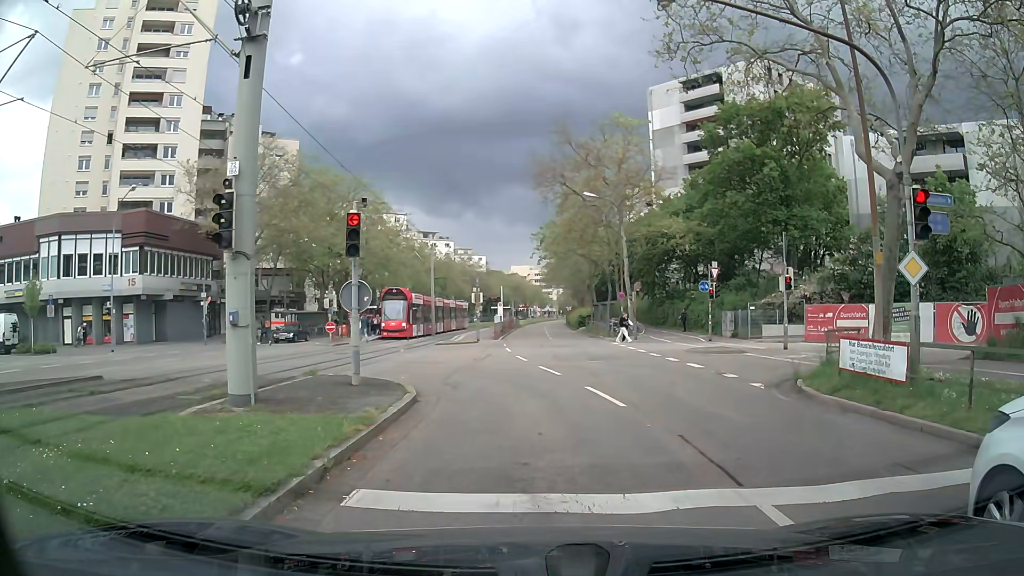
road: tertiary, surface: asphalt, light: Day
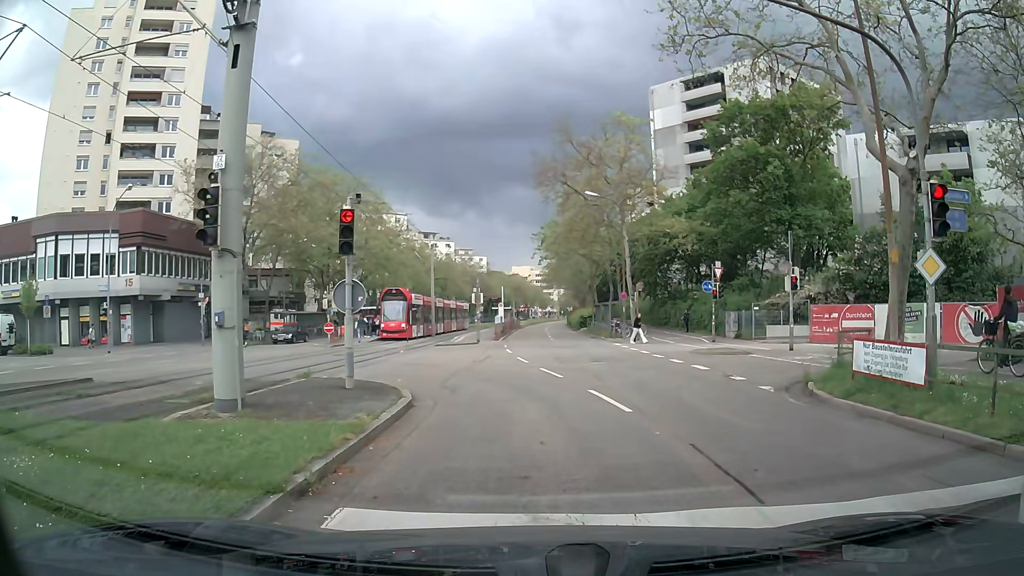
(0.0, +0.5) m; 0°
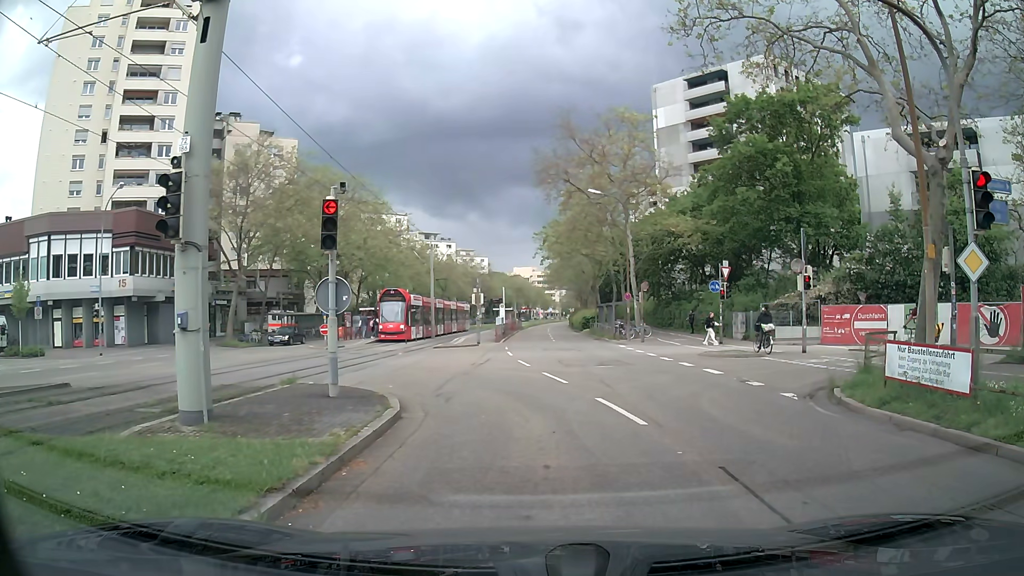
(0.0, +1.2) m; 0°
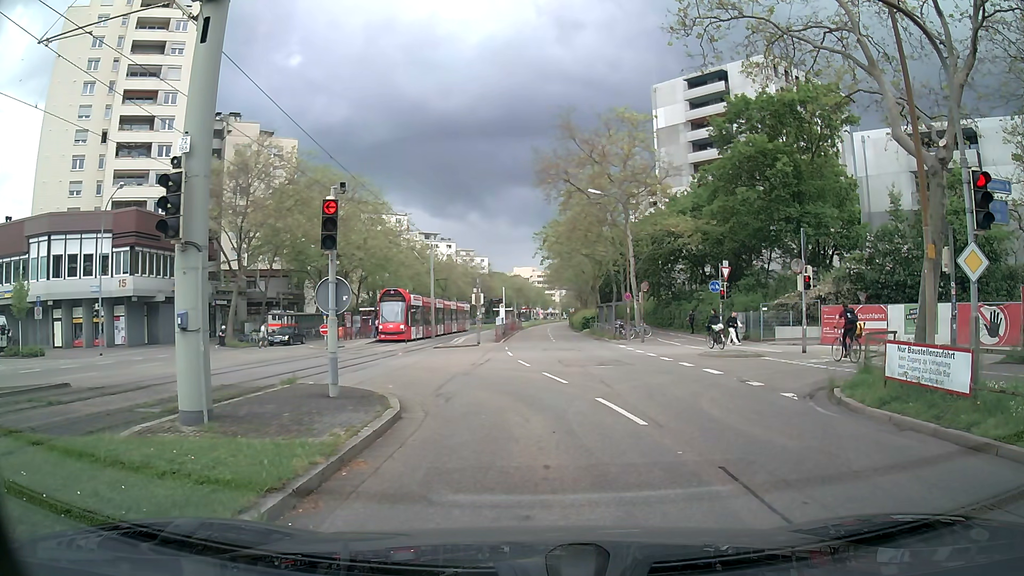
(0.0, 0.0) m; 0°
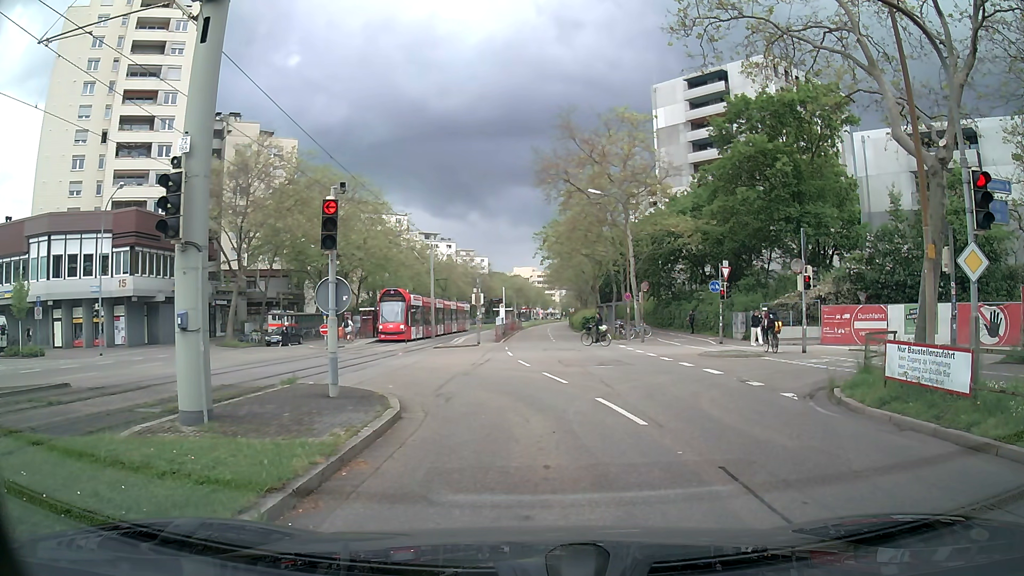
(0.0, 0.0) m; 0°
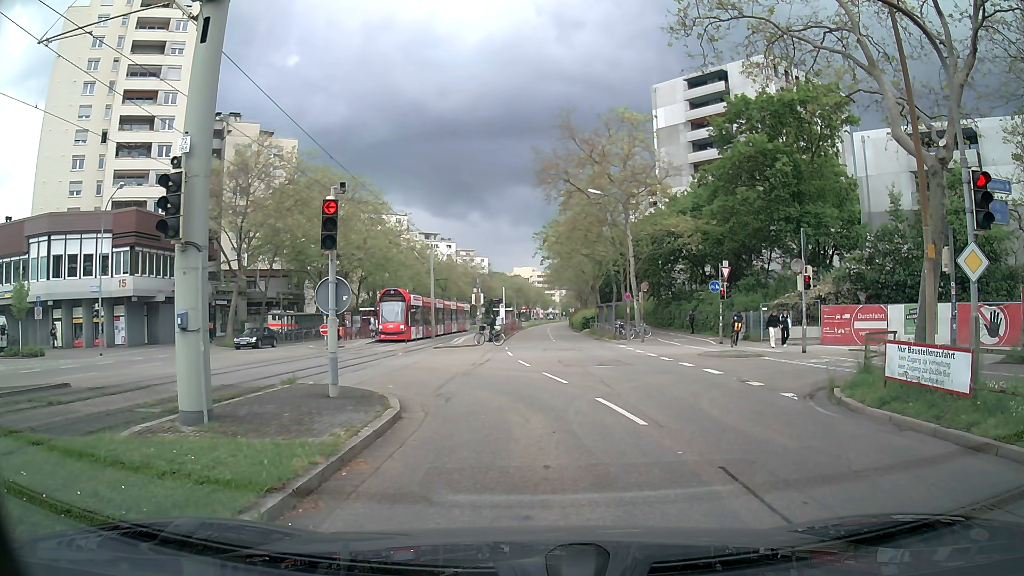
(0.0, 0.0) m; 0°
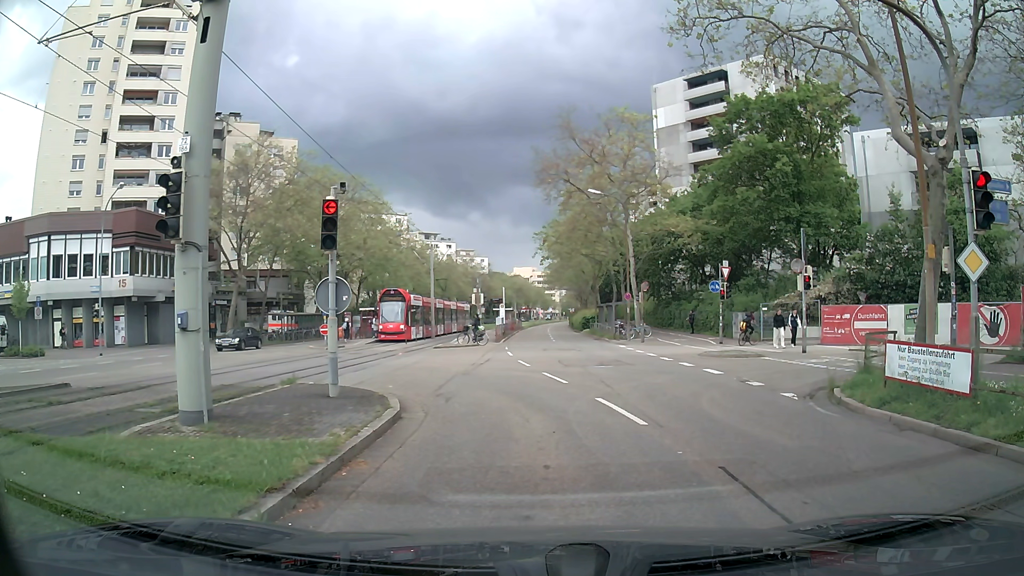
(0.0, 0.0) m; 0°
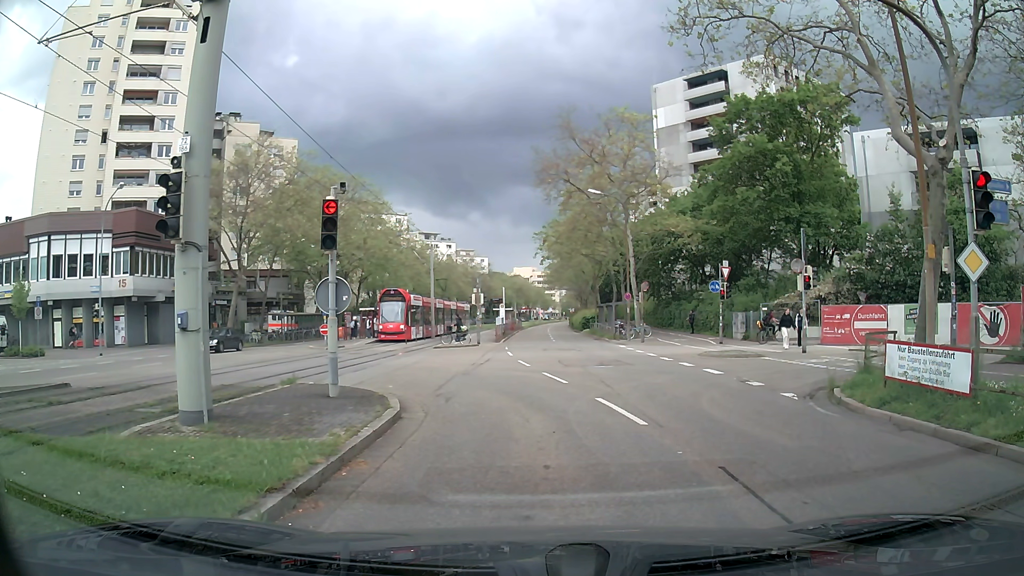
(0.0, 0.0) m; 0°
